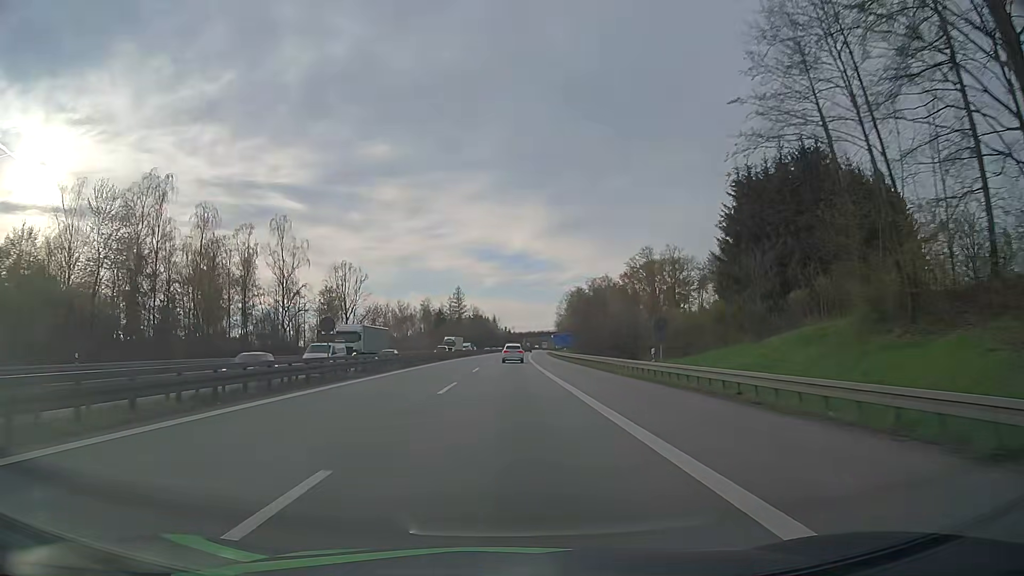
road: motorway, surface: asphalt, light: Day
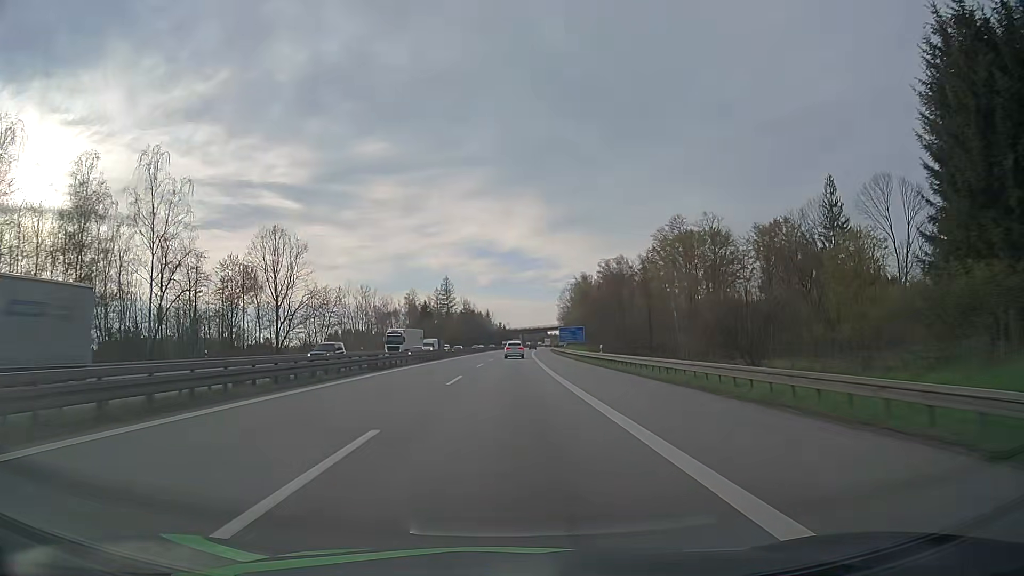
(+0.1, +33.4) m; +1°
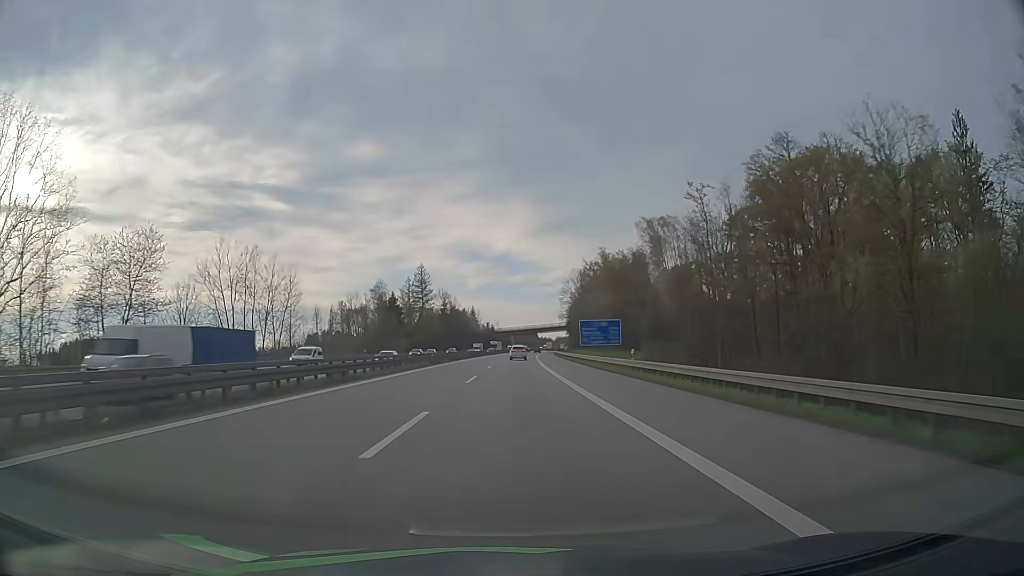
(+0.1, +51.2) m; +1°
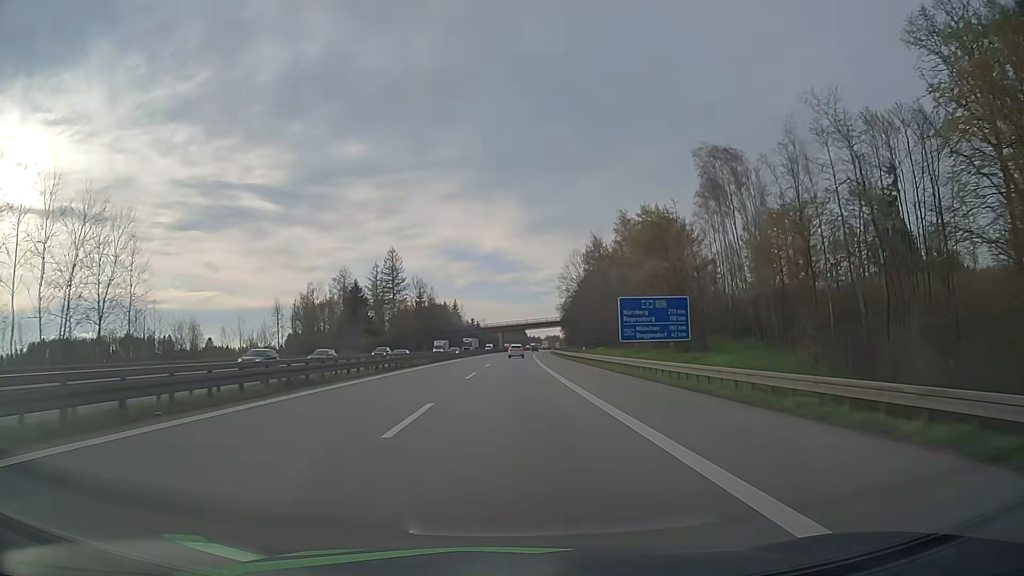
(+0.4, +34.8) m; +1°
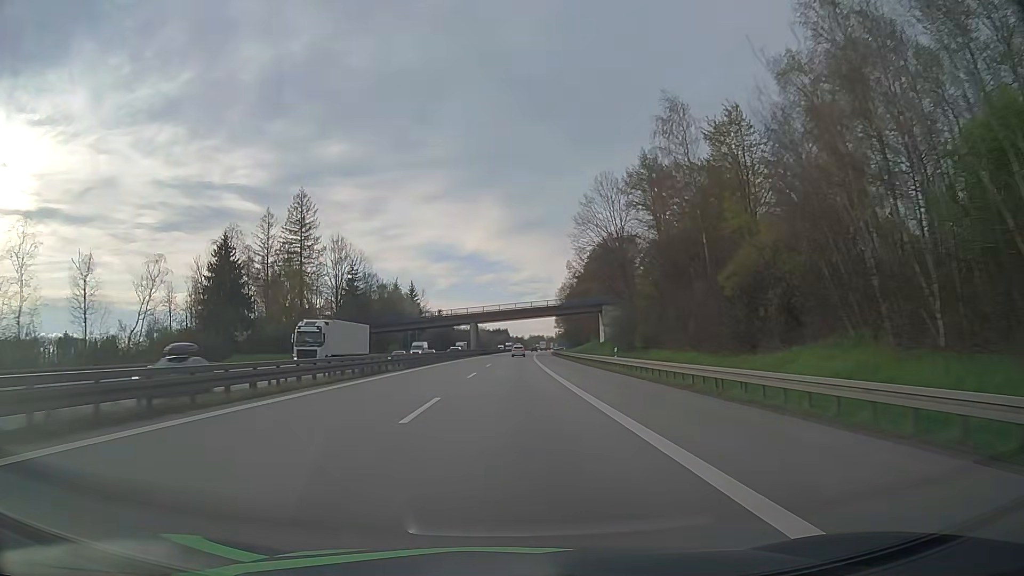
(+1.0, +71.2) m; +2°
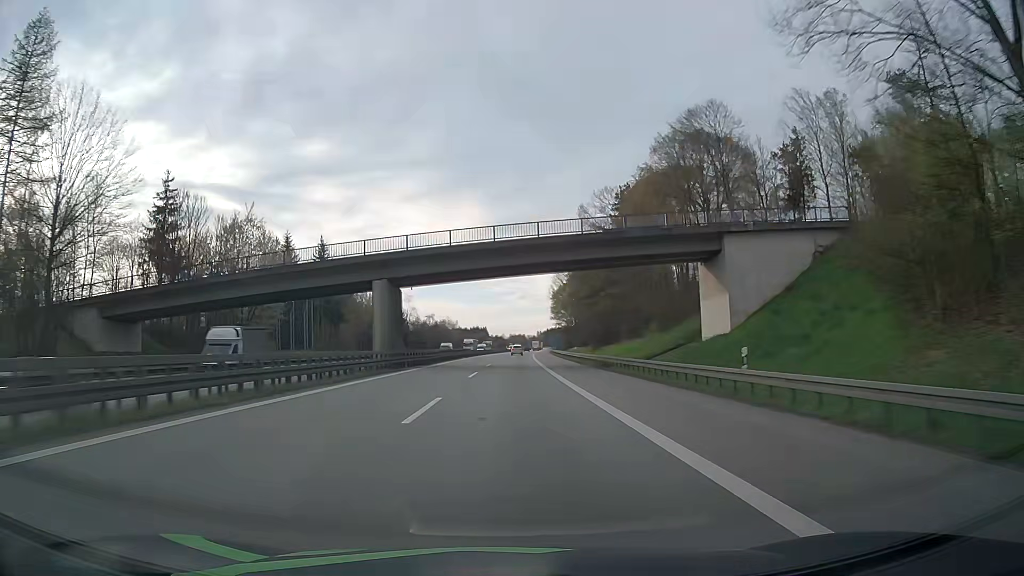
(+0.9, +73.1) m; +2°
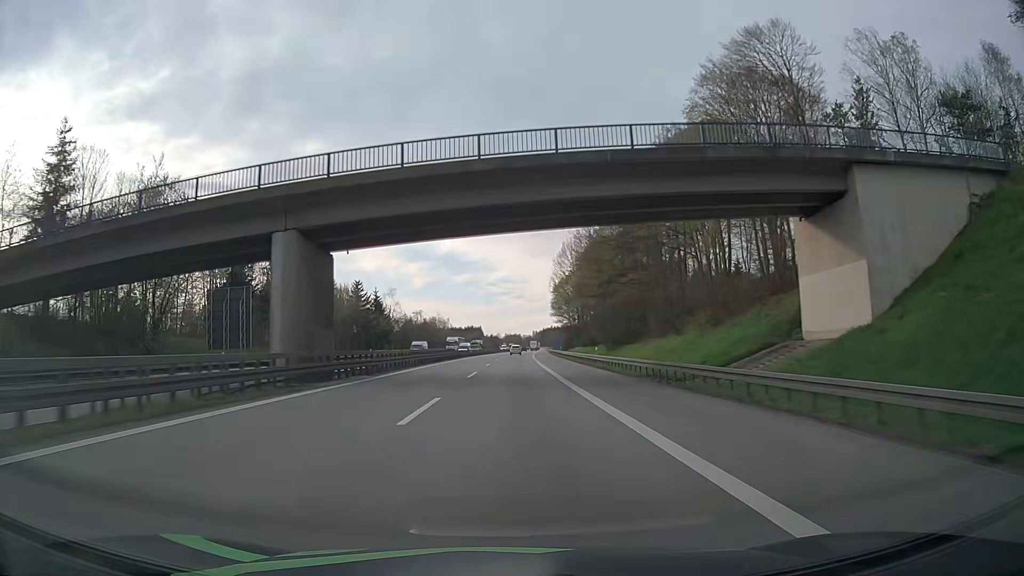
(0.0, +18.6) m; 0°
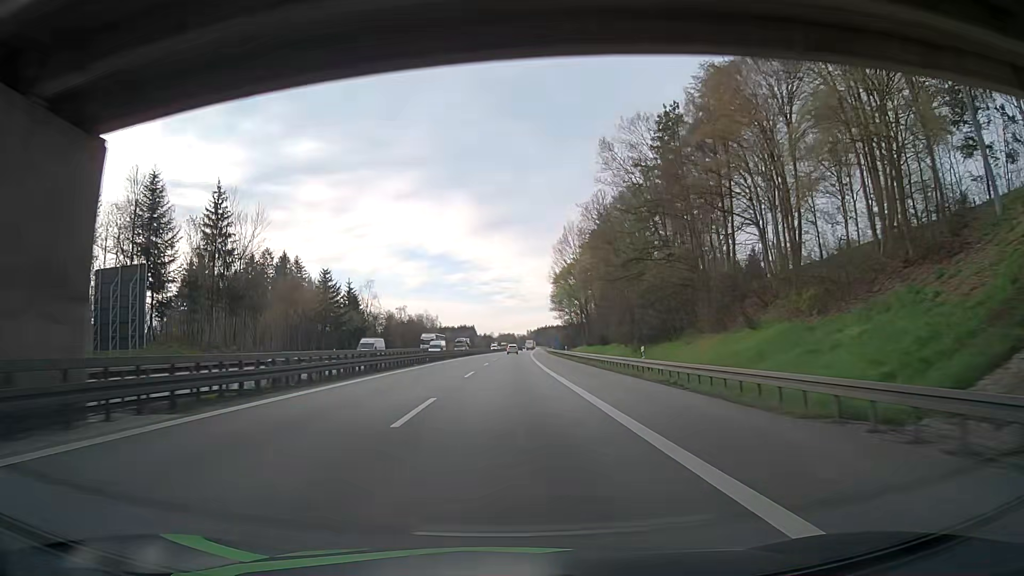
(+0.1, +18.6) m; +1°
(0, +10) (0, +20) (0, +30) (0, +40) (0, +50) (0, +60) (+1, +70) (+1, +80) (+1, +90) (+1, +100) m
